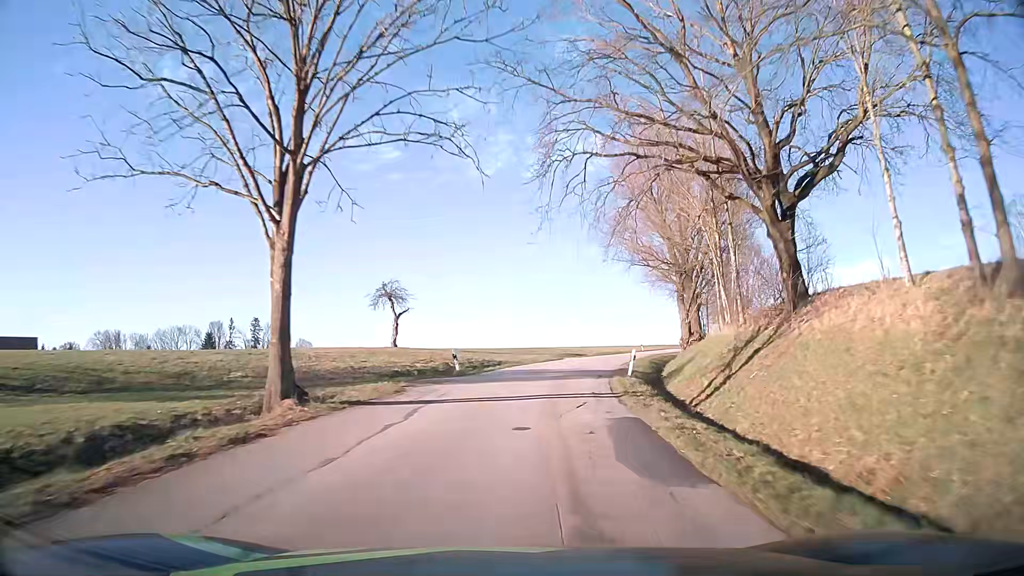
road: tertiary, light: Day
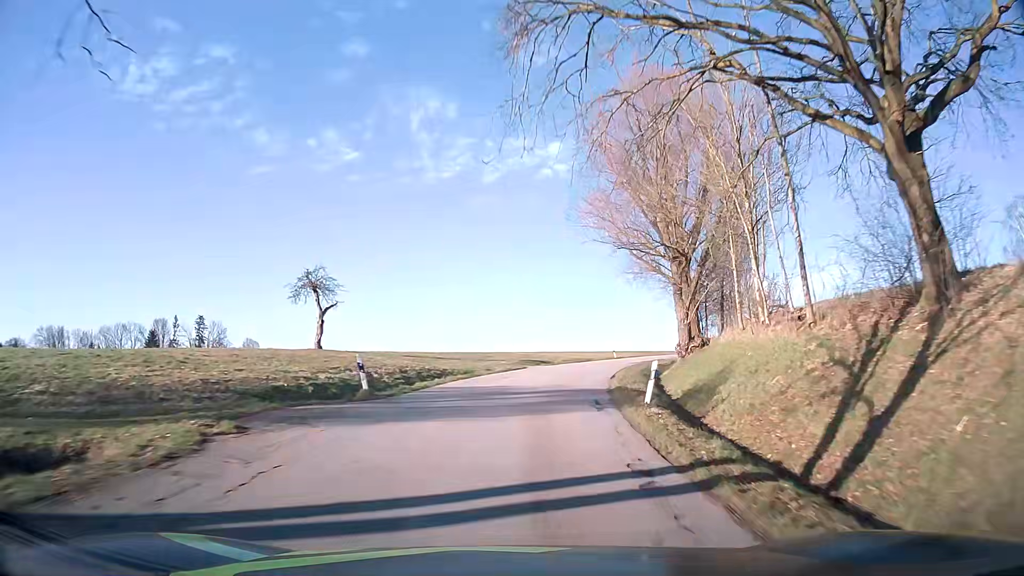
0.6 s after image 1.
(+0.3, +10.5) m; +3°
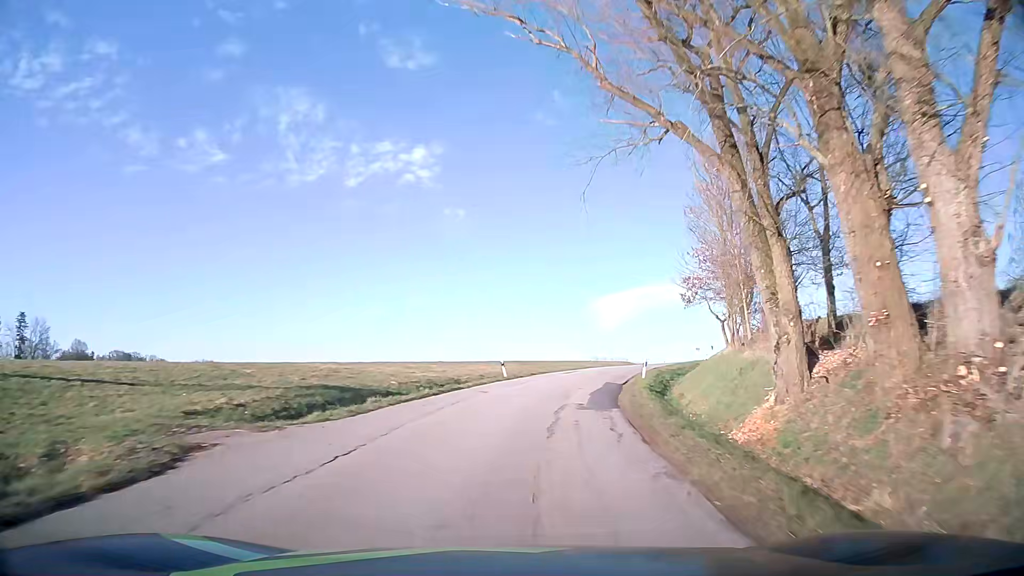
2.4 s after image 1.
(+3.3, +31.0) m; +12°
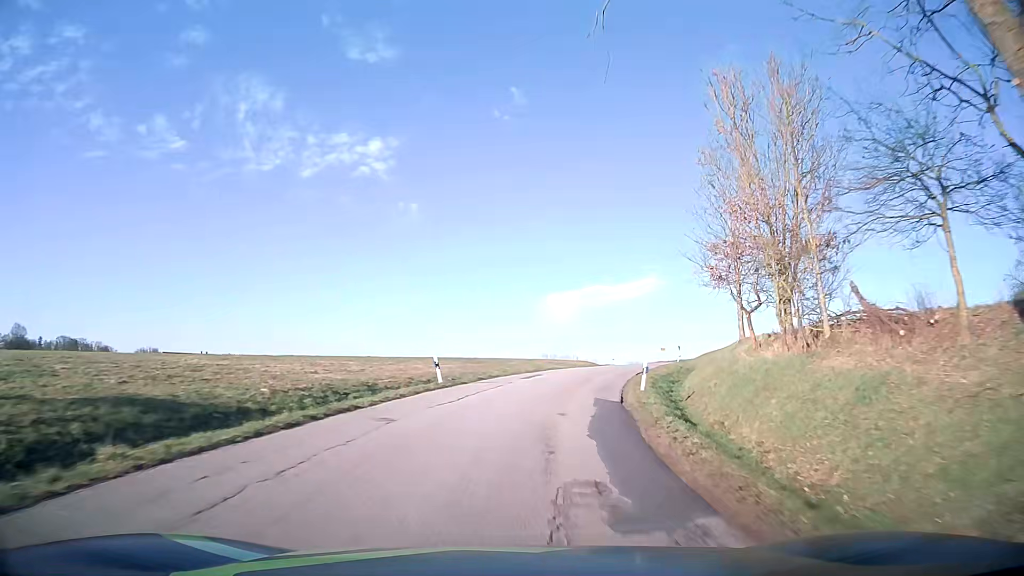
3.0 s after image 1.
(+0.4, +10.3) m; +4°
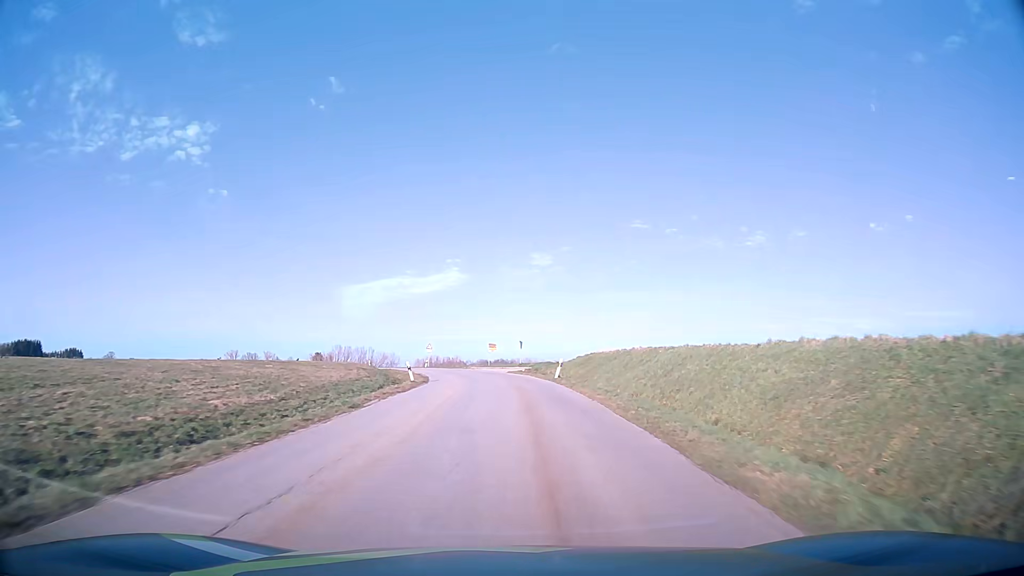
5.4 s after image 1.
(+6.8, +40.0) m; +18°
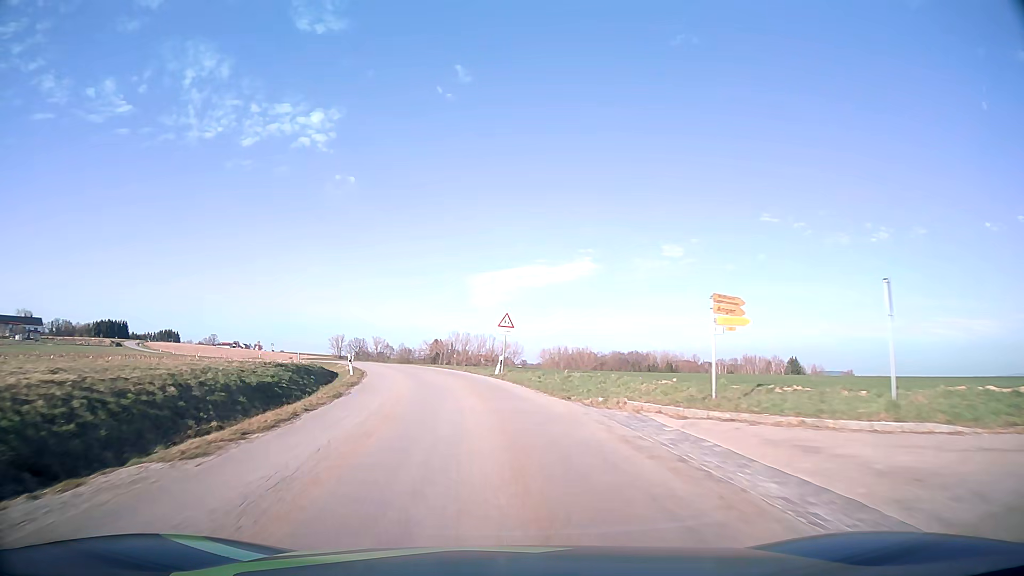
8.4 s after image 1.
(-3.1, +51.1) m; -11°
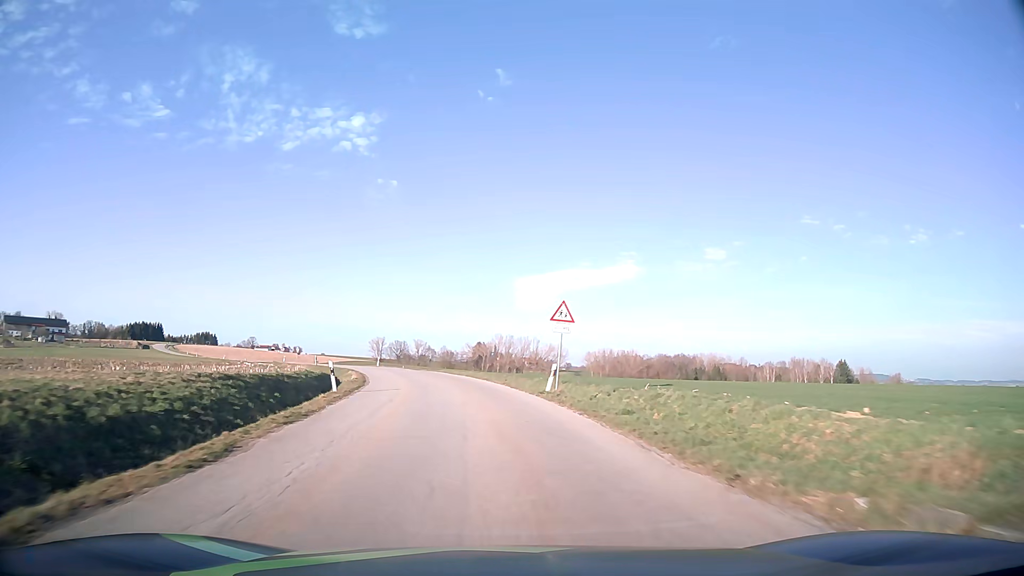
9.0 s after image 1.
(-0.4, +10.5) m; -4°
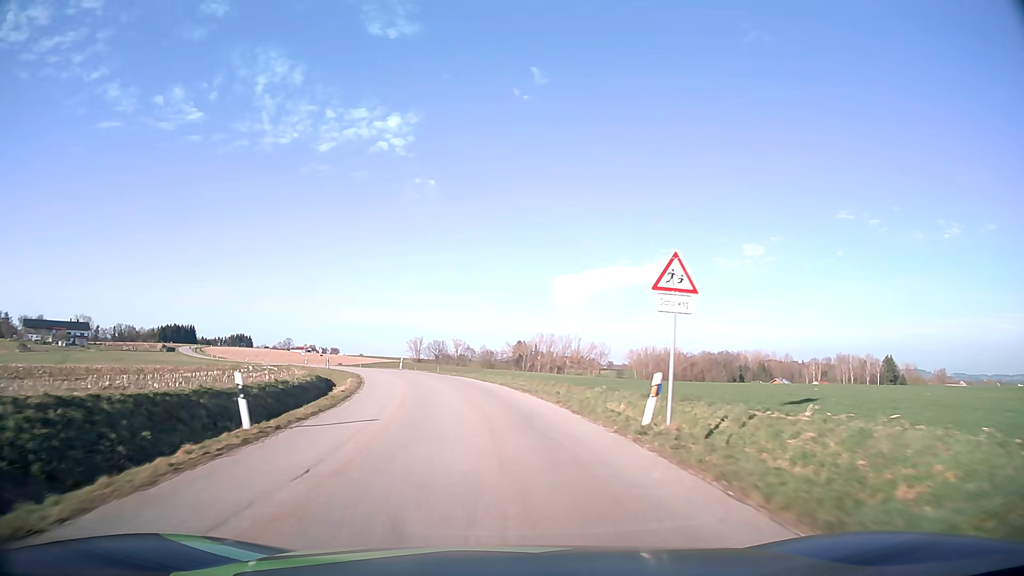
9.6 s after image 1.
(-0.2, +10.5) m; -3°
(0, +10) (-1, +20) (-3, +30) (-5, +40) (-8, +49) (-11, +59) (-15, +68) (-19, +77) (-24, +86) (-28, +95) m
